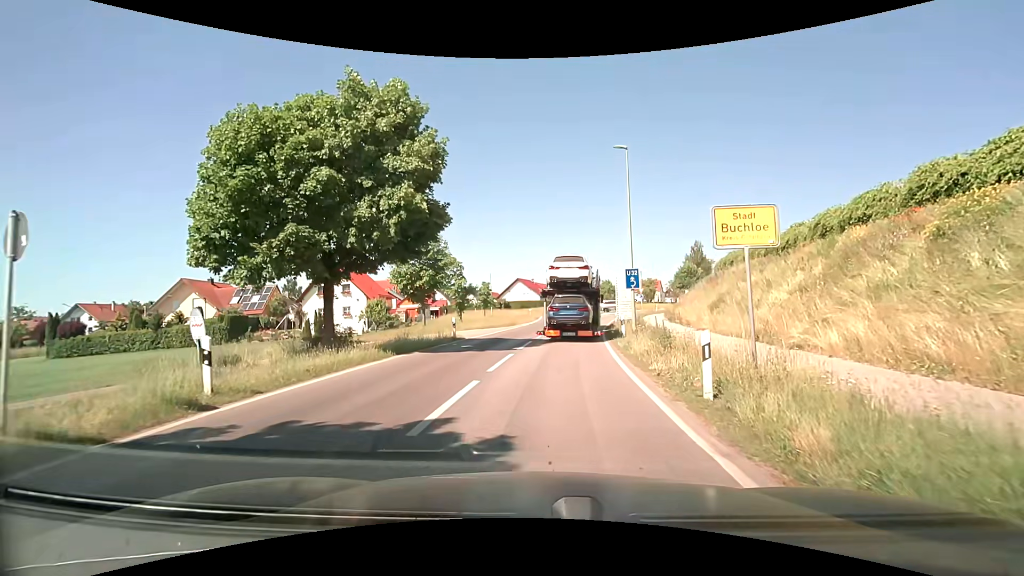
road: motorway_link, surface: asphalt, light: Day
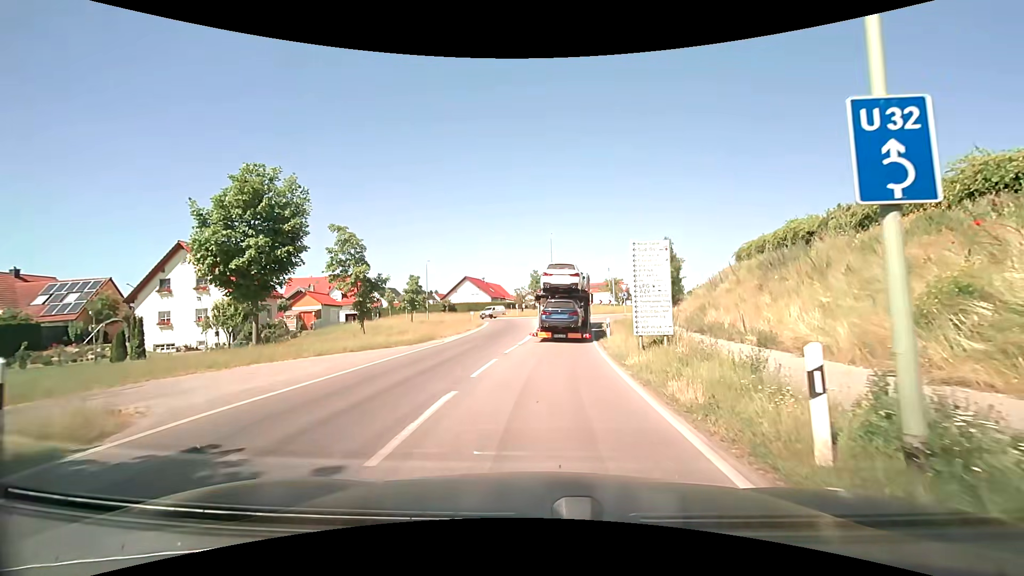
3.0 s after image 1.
(+1.0, +18.9) m; +5°
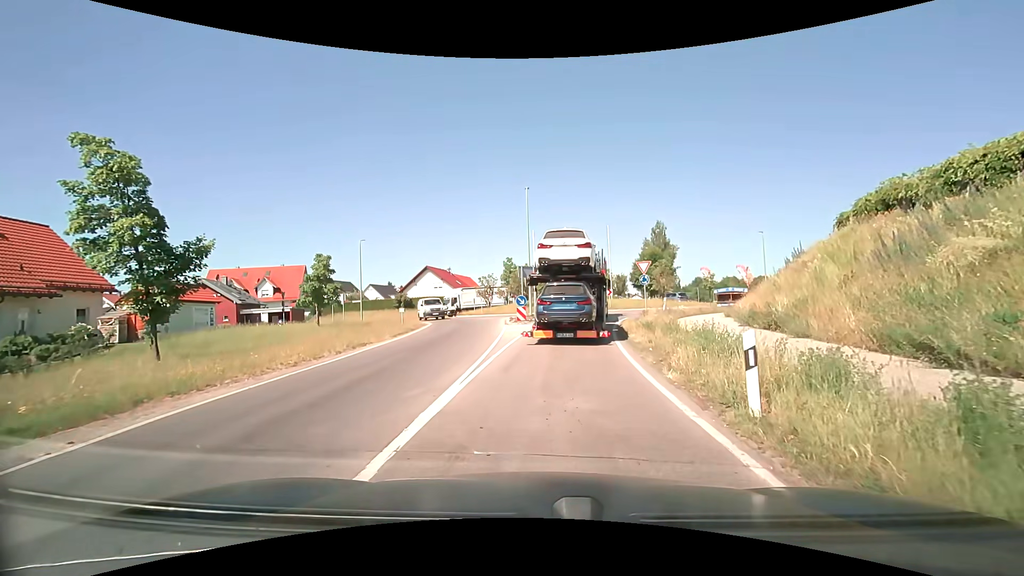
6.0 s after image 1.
(+0.5, +17.6) m; +2°
(0, +10) (+1, +20) (+3, +30) (+7, +39) (+15, +45) (+21, +52) (+22, +62) (+17, +71) (+8, +75) (-1, +74) m
